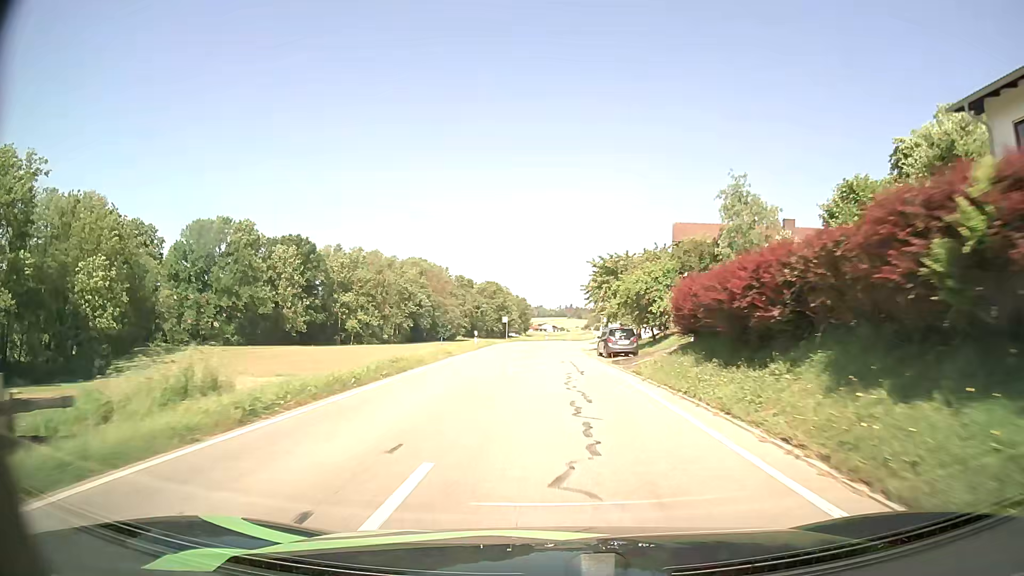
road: tertiary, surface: asphalt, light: Day
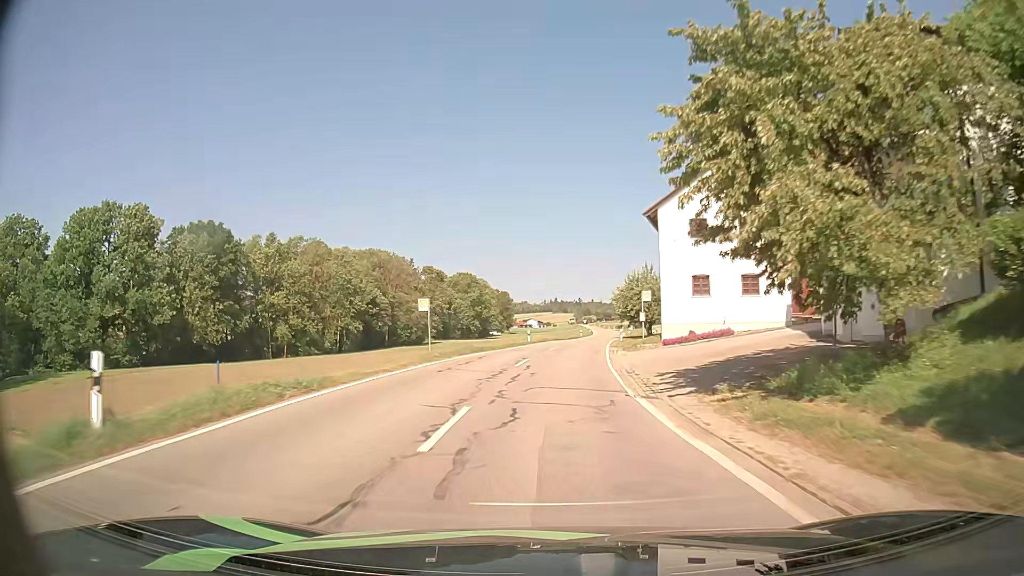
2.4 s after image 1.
(+0.2, +38.6) m; +1°
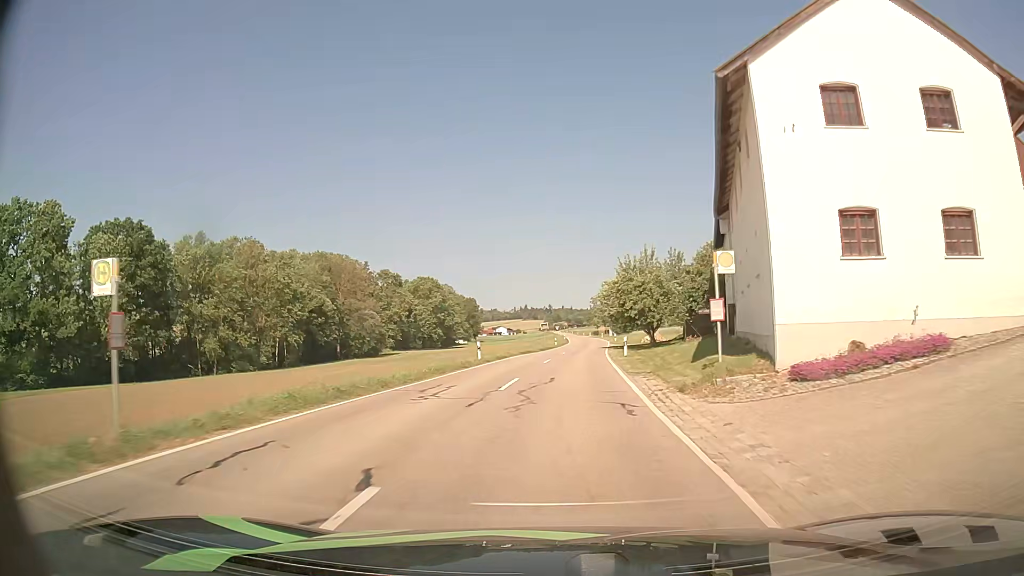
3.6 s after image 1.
(+0.4, +19.6) m; +2°
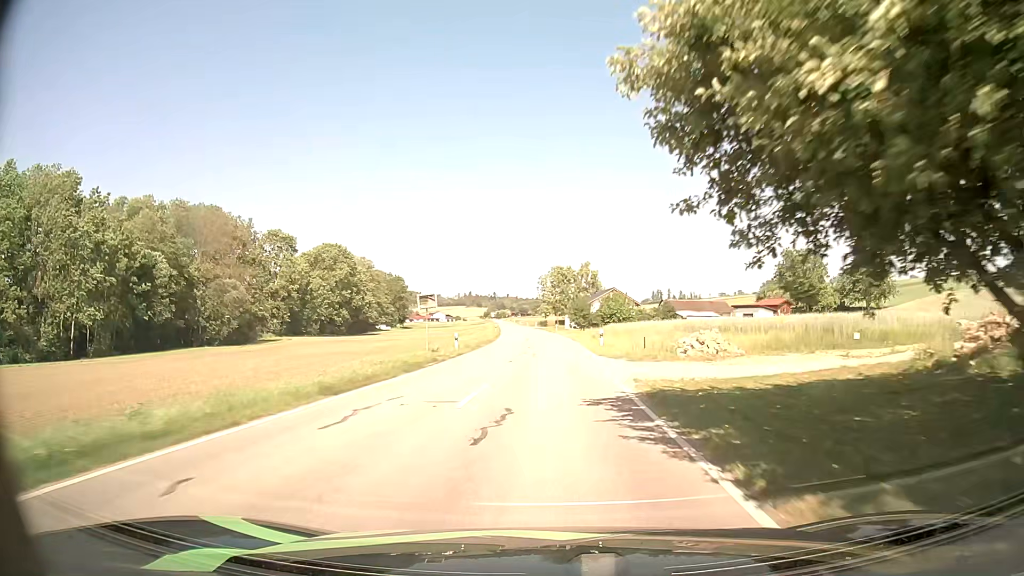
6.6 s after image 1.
(+2.7, +48.6) m; +5°
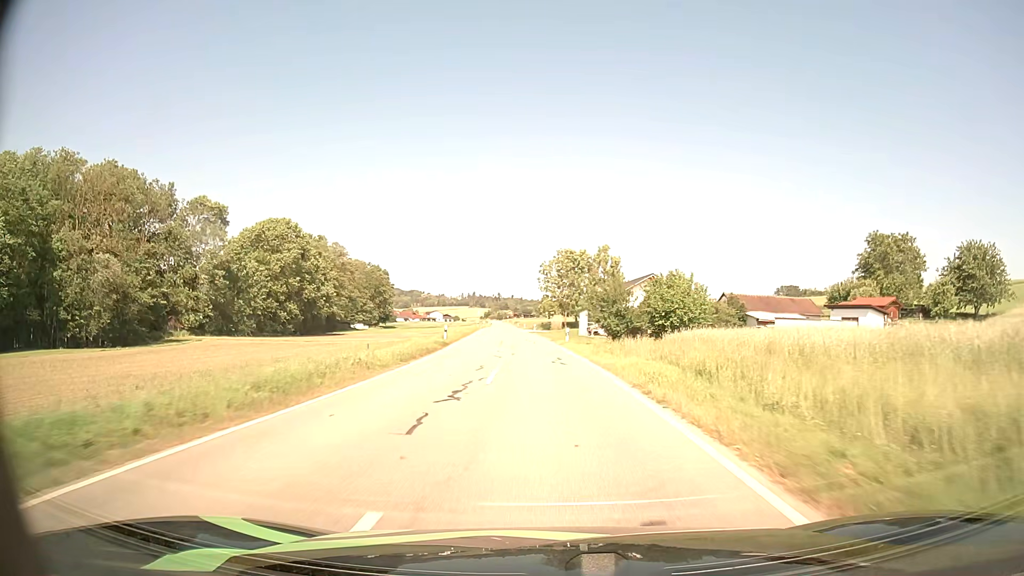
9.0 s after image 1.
(+0.1, +39.4) m; 0°
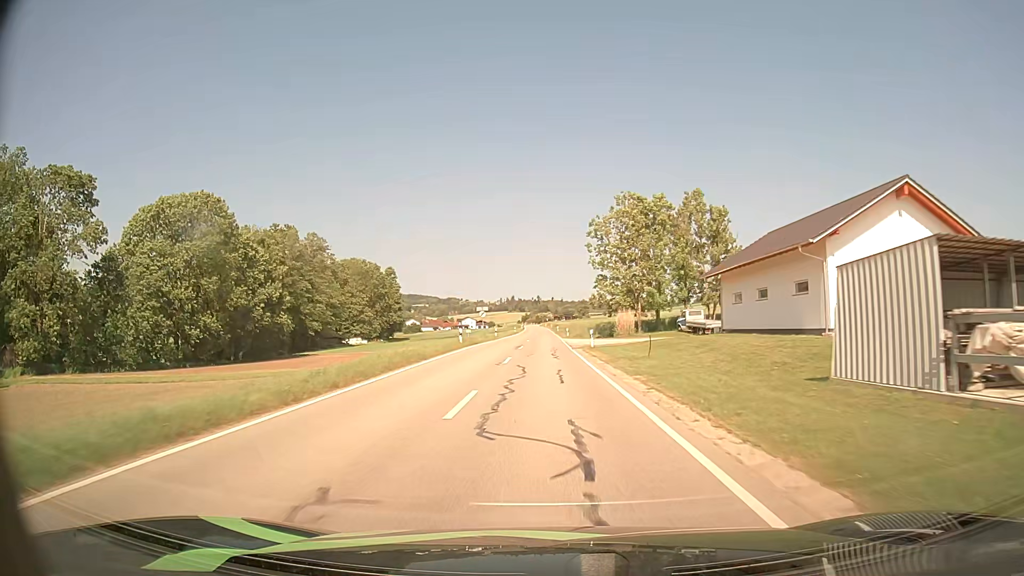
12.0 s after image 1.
(-1.7, +50.8) m; -3°
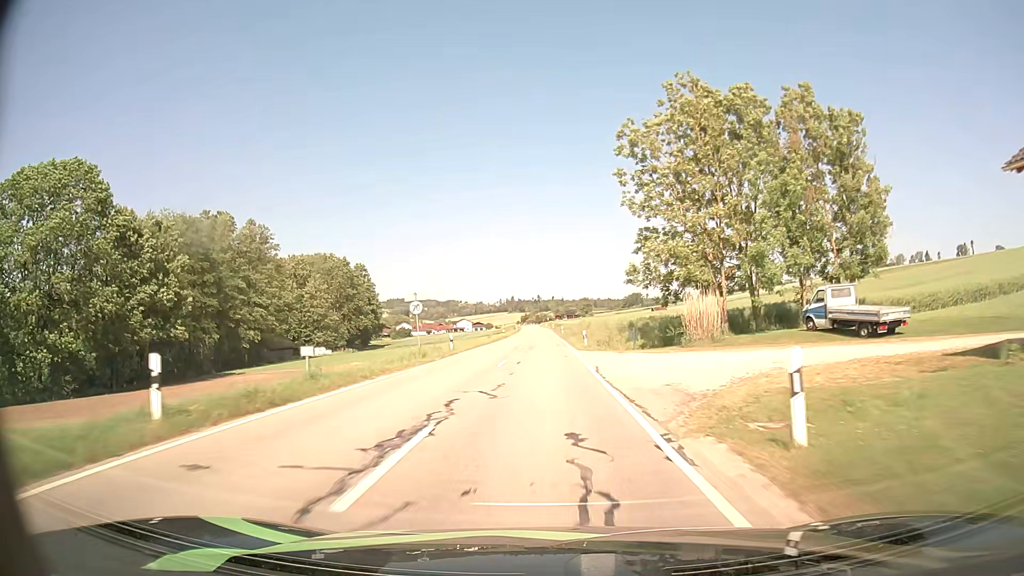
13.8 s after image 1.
(0.0, +31.7) m; 0°
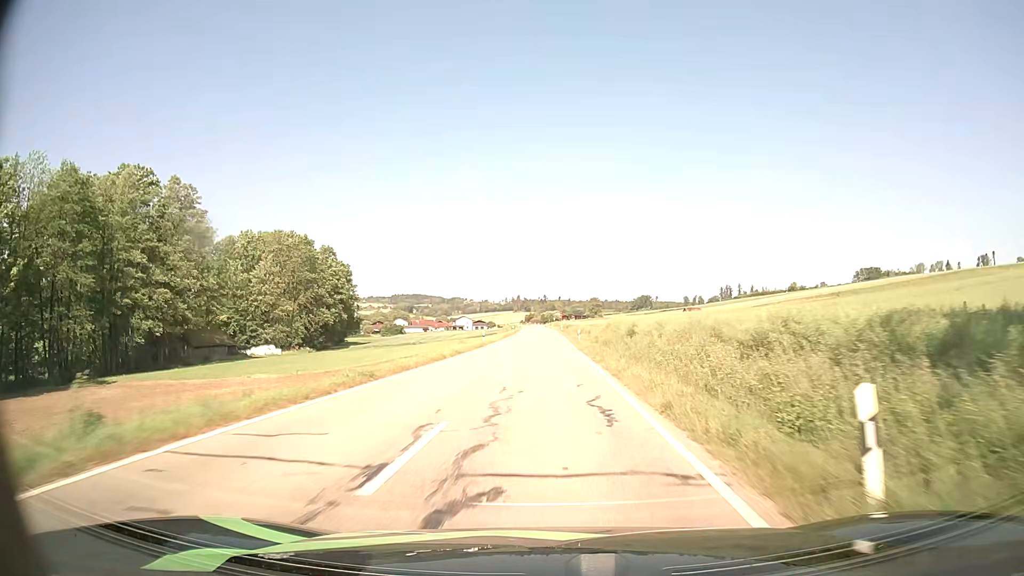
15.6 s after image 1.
(-0.3, +32.2) m; -1°
(0, +10) (0, +20) (0, +30) (0, +40) (0, +50) (0, +60) (0, +70) (0, +80) (0, +90) (0, +100) m
